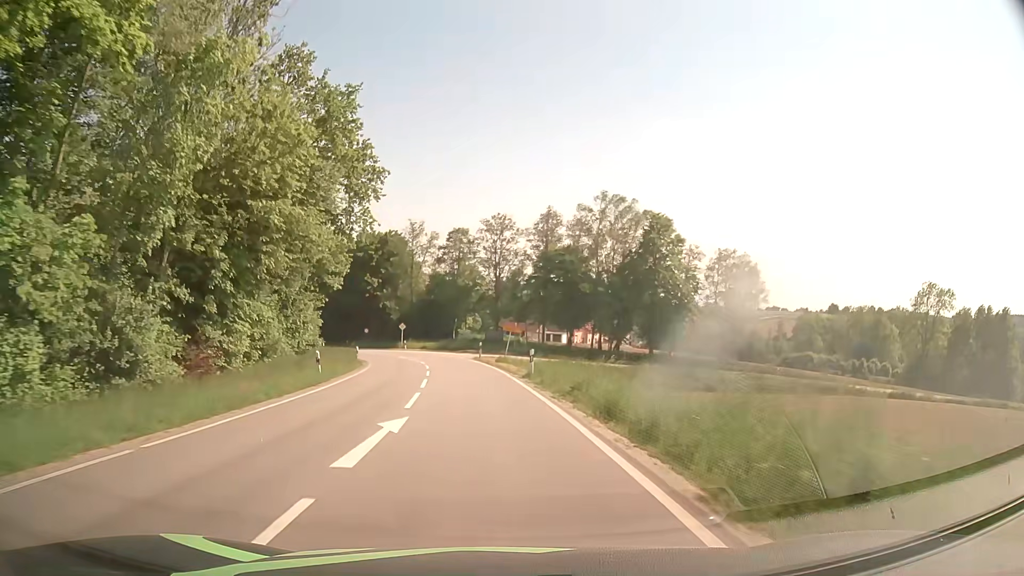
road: secondary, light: Day
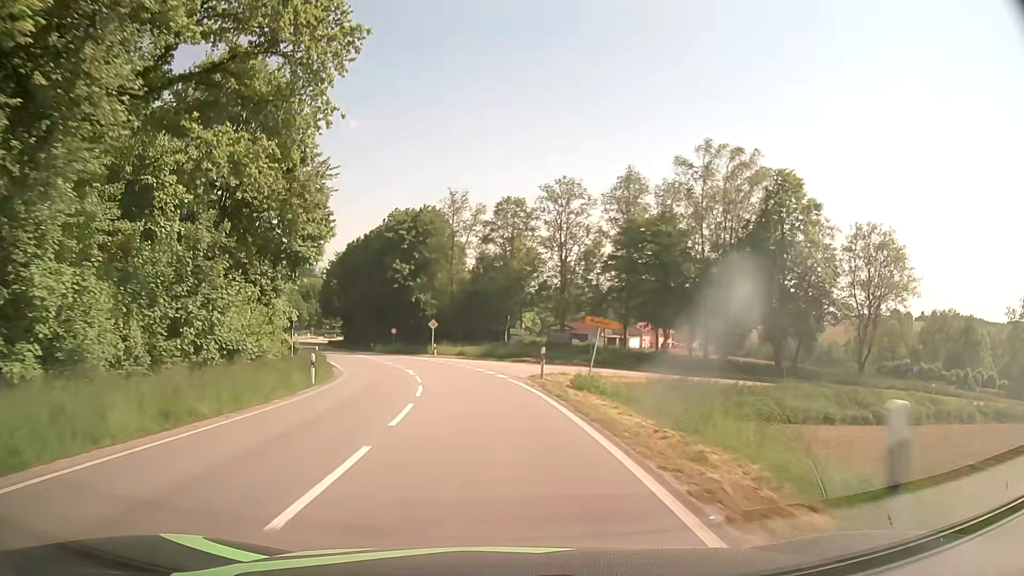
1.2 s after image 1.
(-0.8, +21.1) m; -5°
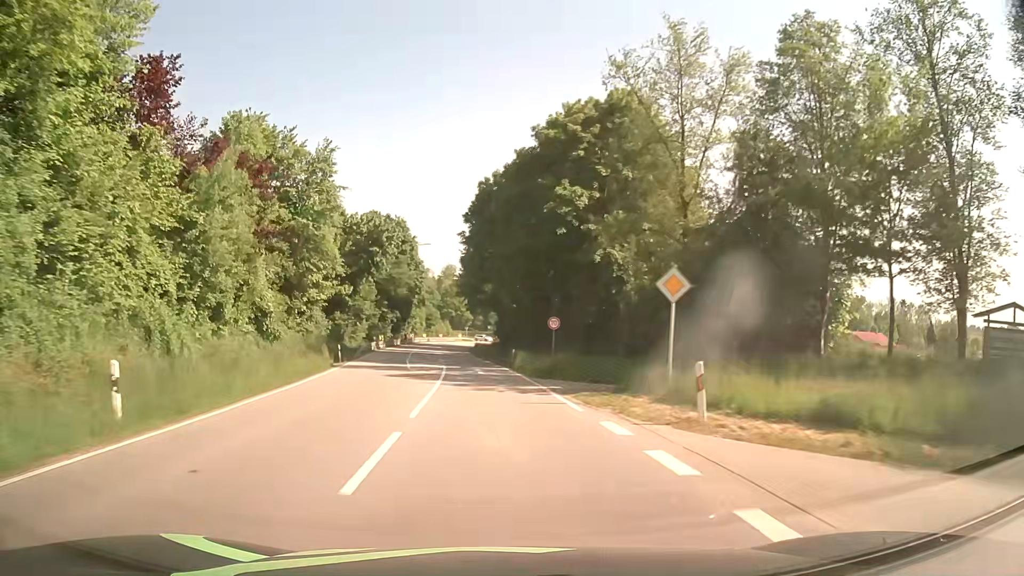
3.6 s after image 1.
(-5.1, +40.5) m; -15°
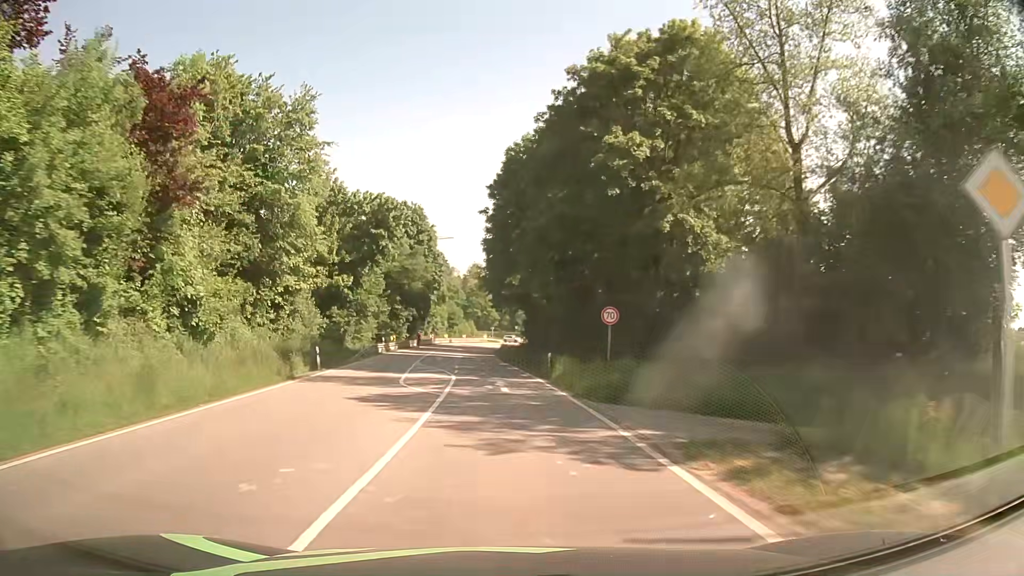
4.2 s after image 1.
(-0.3, +10.2) m; -3°
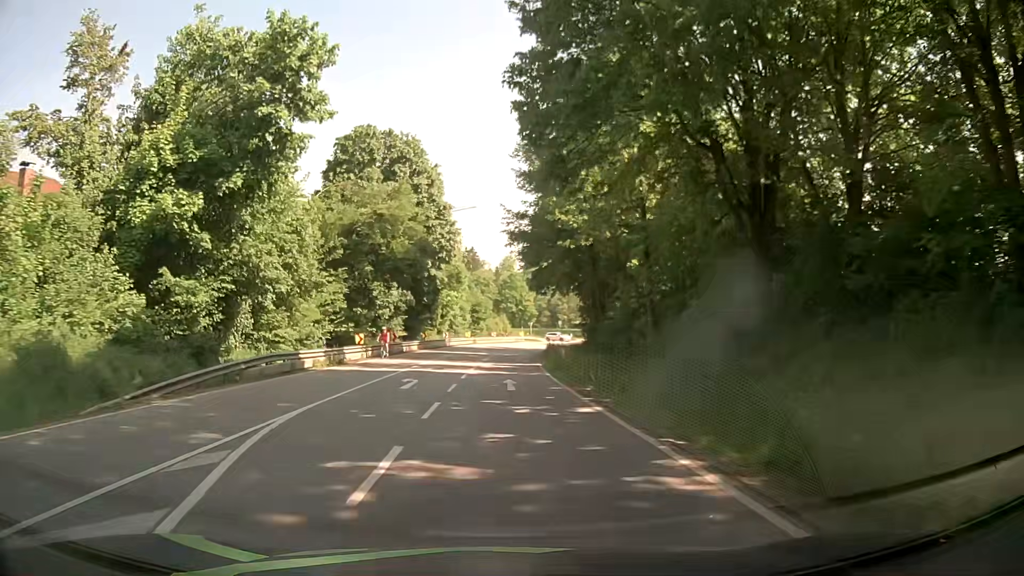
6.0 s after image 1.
(-0.8, +30.5) m; -3°
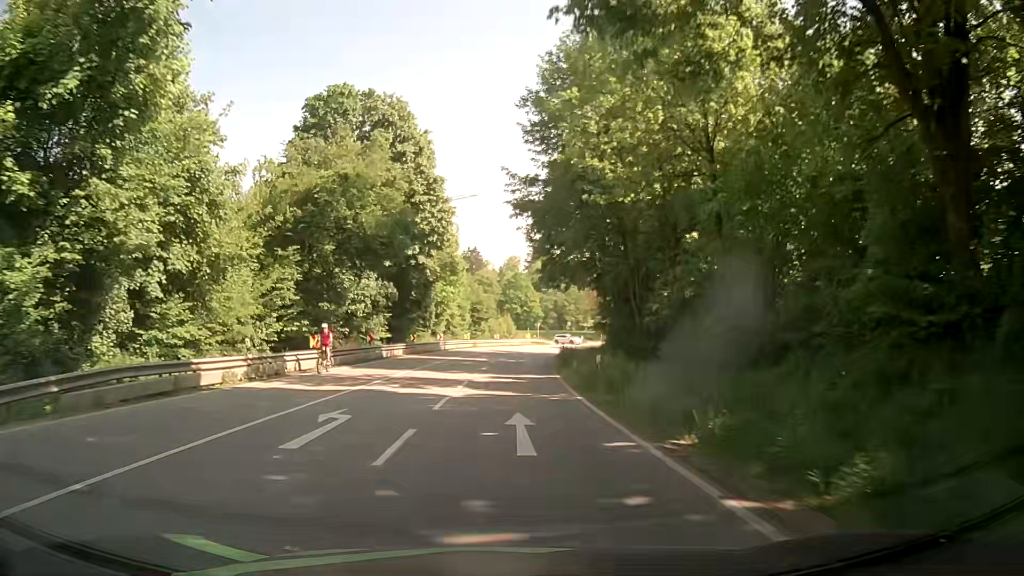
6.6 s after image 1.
(0.0, +10.2) m; 0°
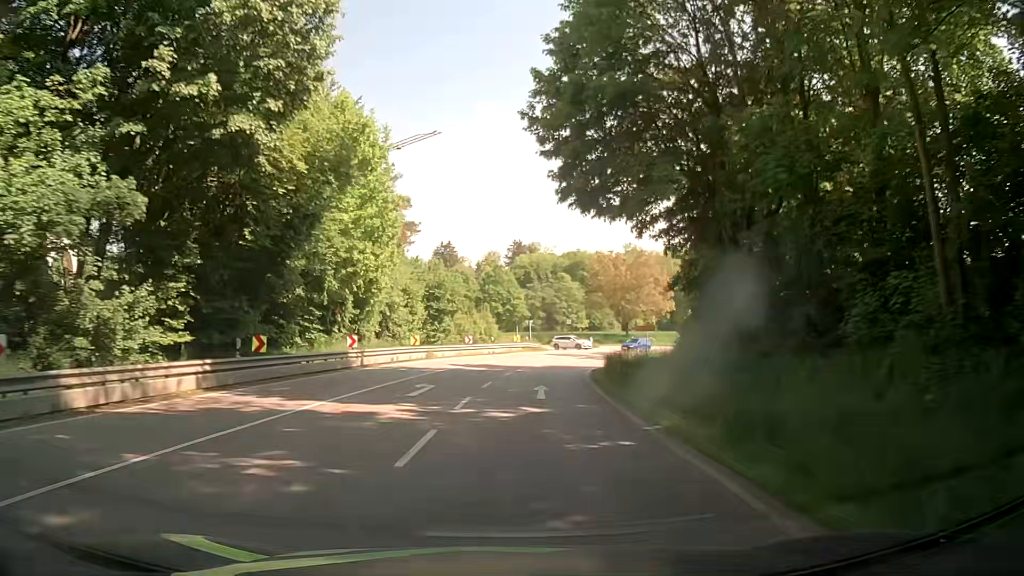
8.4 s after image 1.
(+0.1, +30.1) m; +1°
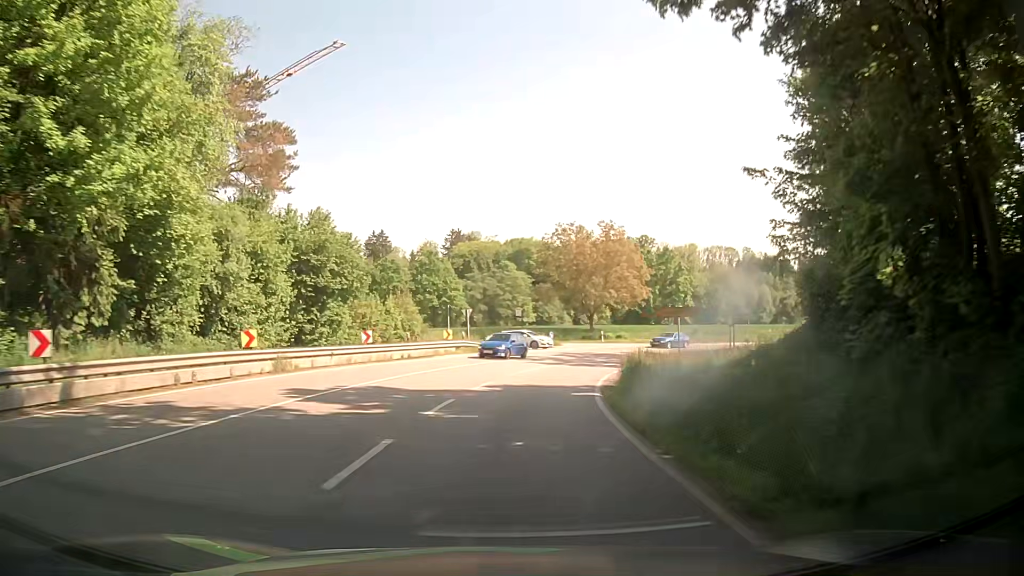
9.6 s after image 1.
(+0.7, +19.1) m; +3°
(0, +10) (+2, +20) (+4, +30) (+8, +39) (+13, +47) (+19, +55) (+27, +62) (+35, +67) (+44, +73) (+52, +78) m
